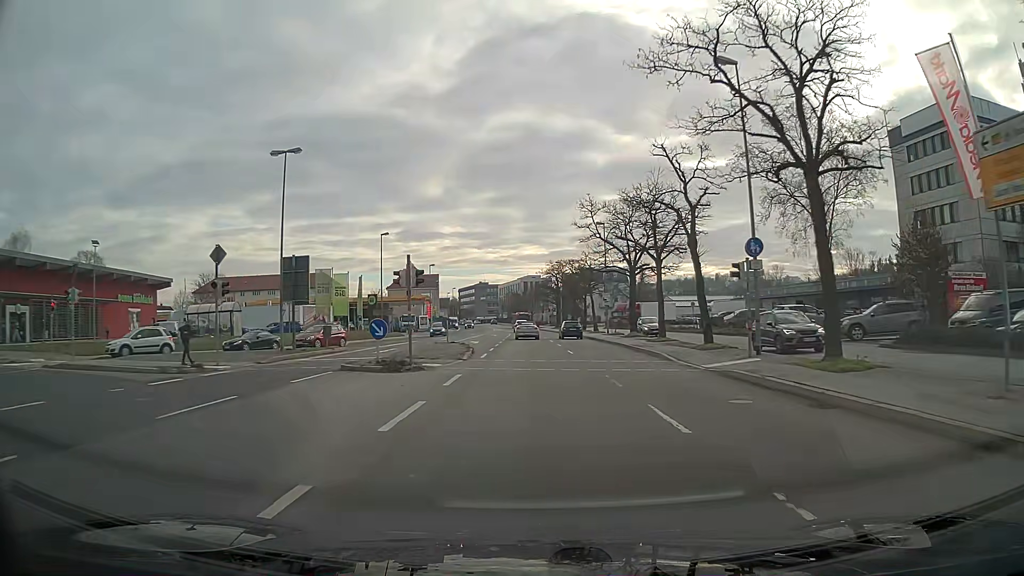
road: primary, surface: asphalt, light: Day
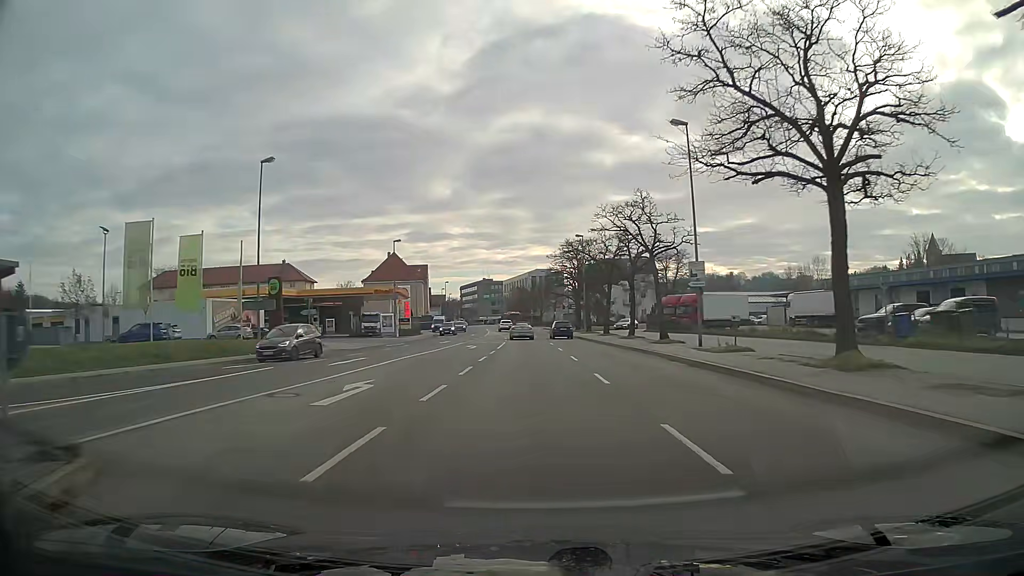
(-0.2, +32.2) m; -1°
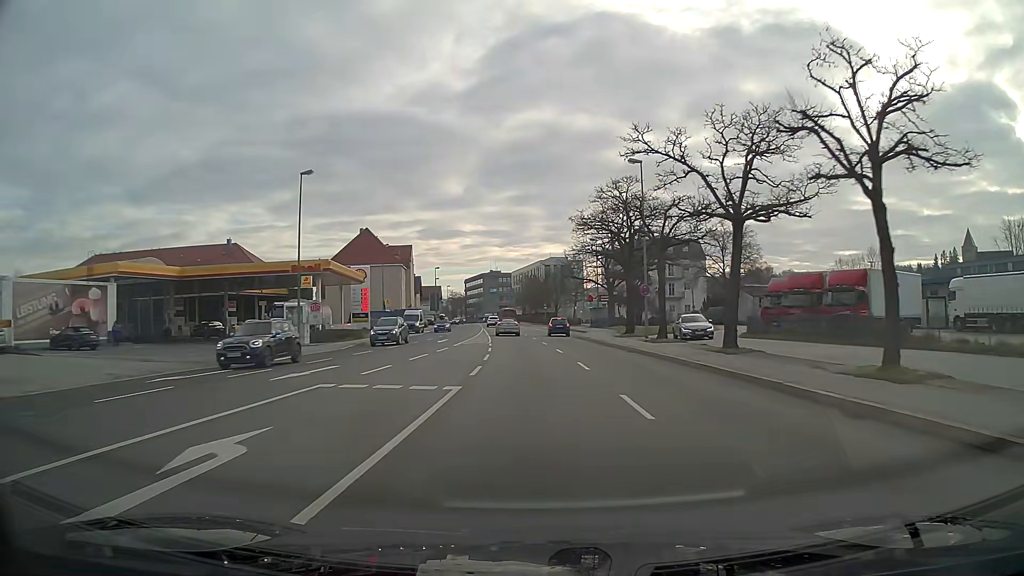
(-0.4, +32.9) m; -1°
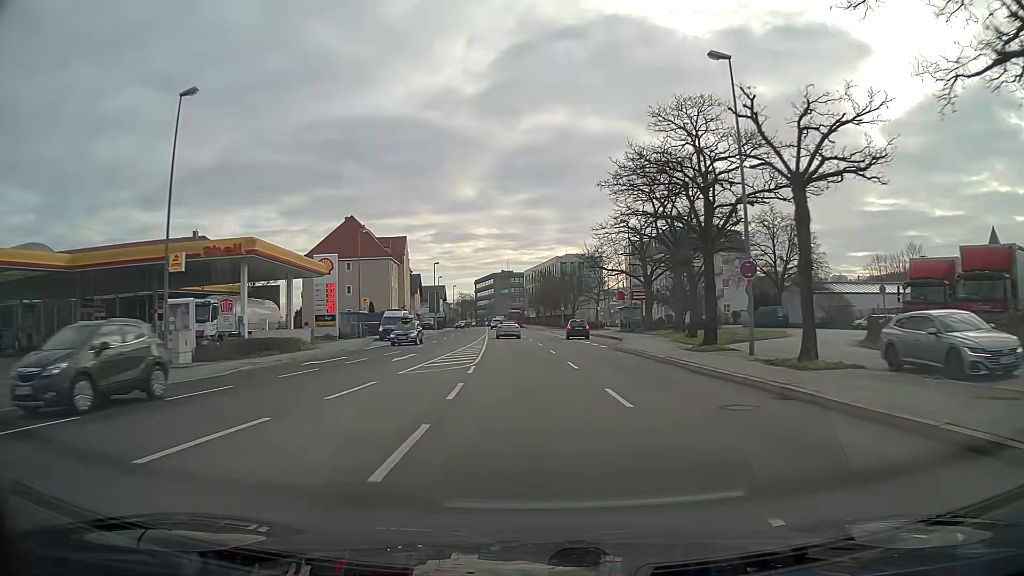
(-0.2, +16.6) m; -1°
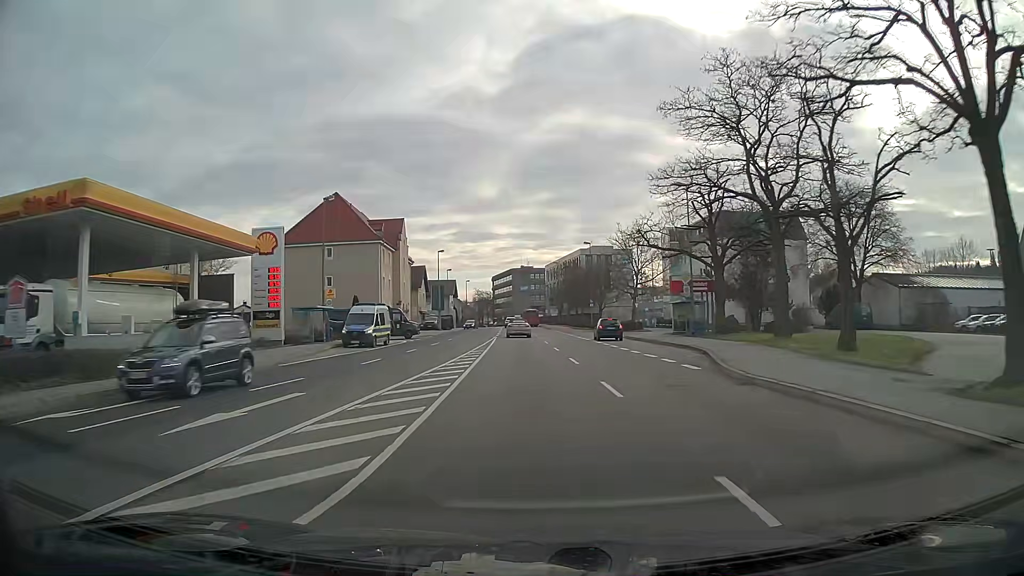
(-0.2, +16.7) m; -2°
